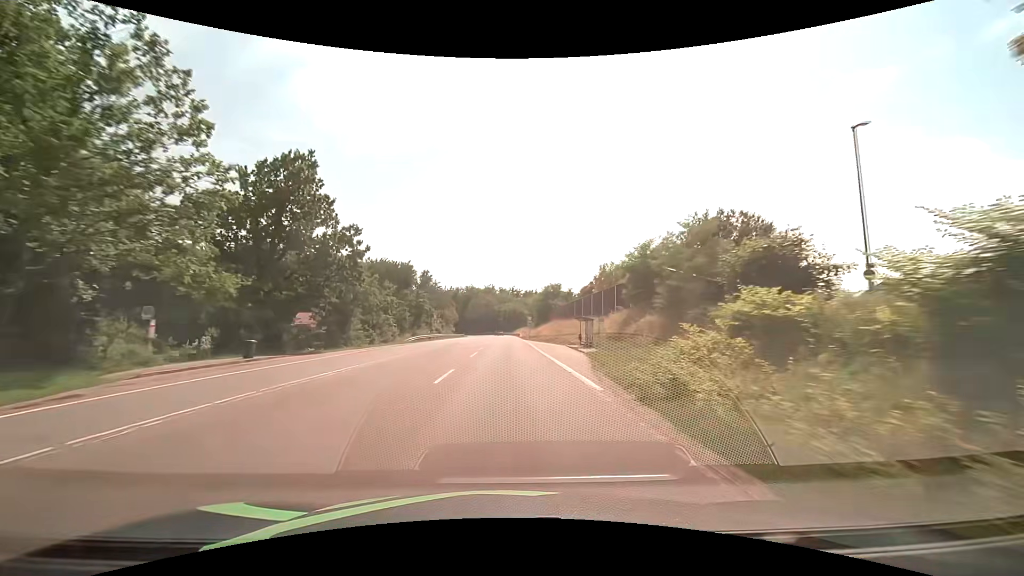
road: secondary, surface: asphalt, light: Day
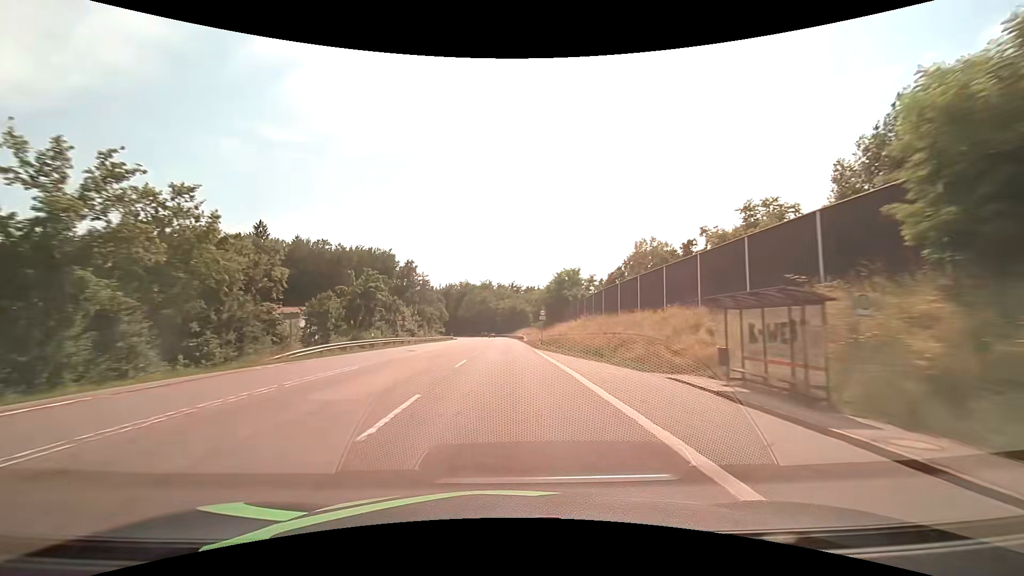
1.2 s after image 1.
(+0.1, +29.9) m; 0°
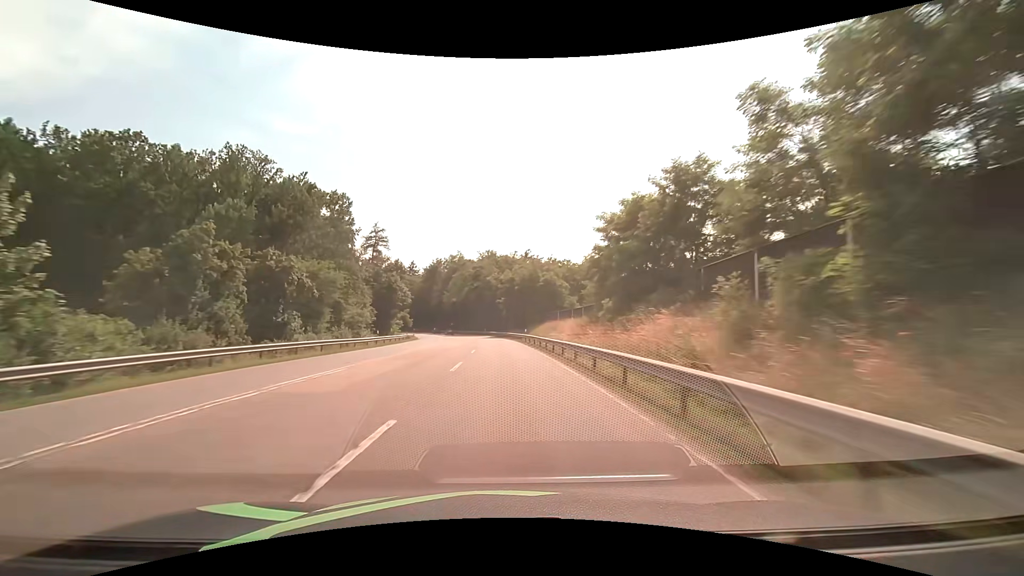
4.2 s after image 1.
(-0.4, +75.6) m; -1°
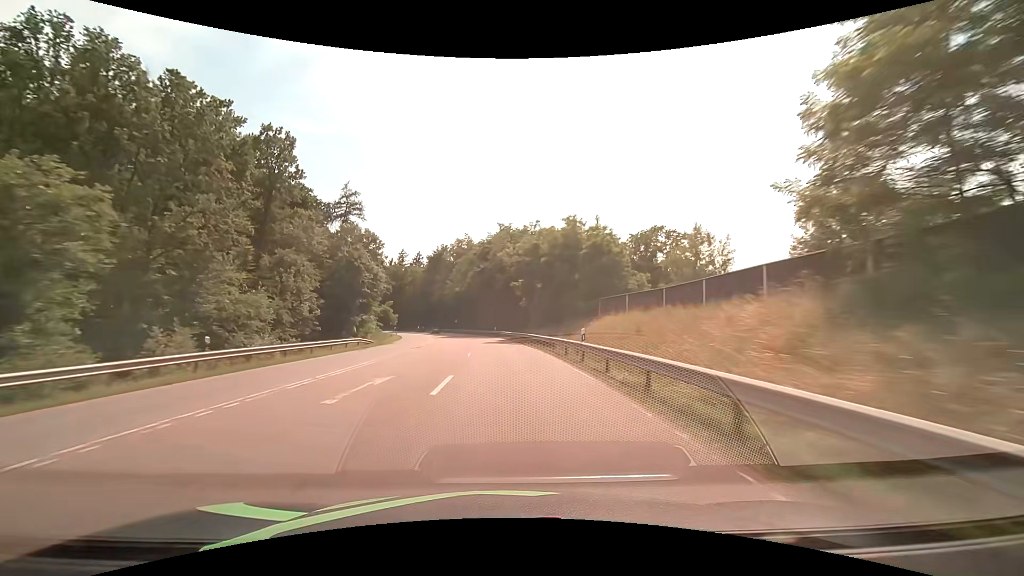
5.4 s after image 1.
(-0.4, +29.4) m; -2°
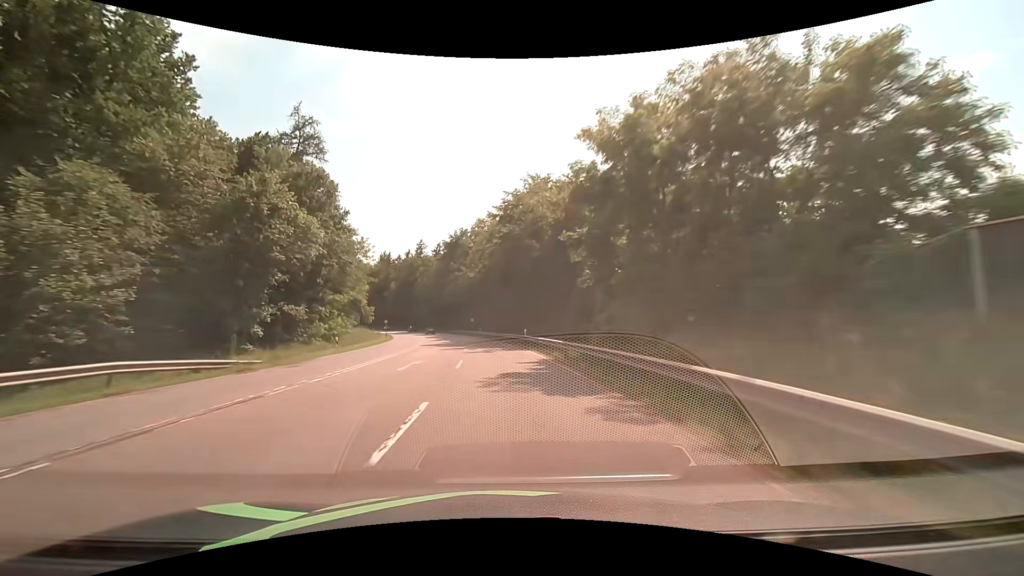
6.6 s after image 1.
(-0.8, +29.0) m; -3°
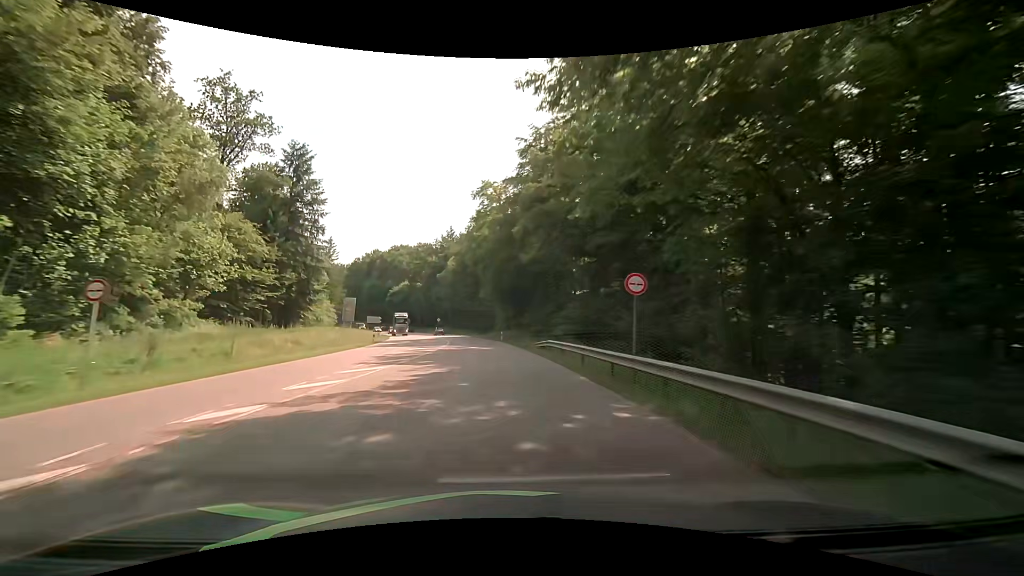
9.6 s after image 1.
(-6.7, +71.1) m; -10°
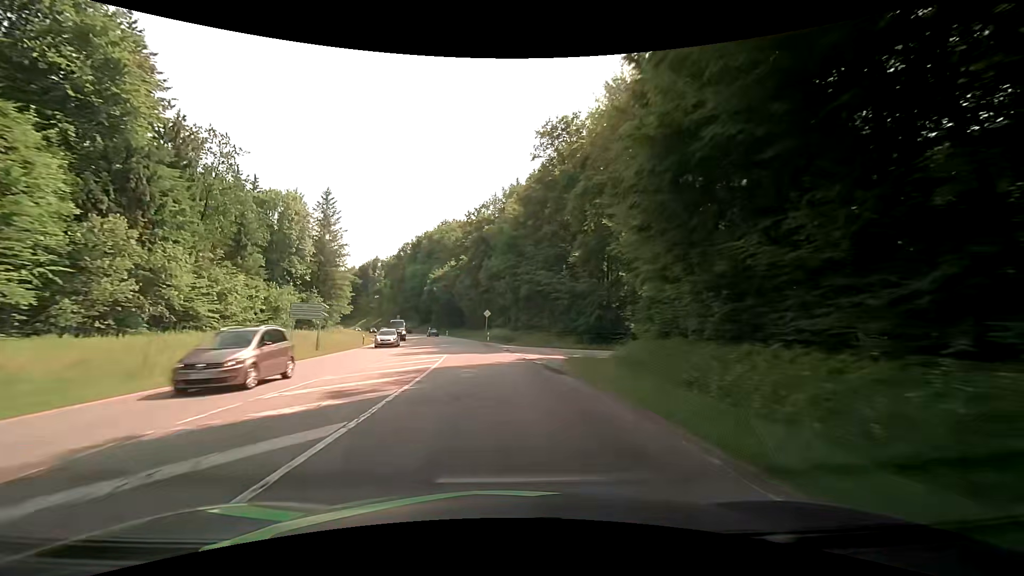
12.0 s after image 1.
(-4.8, +56.7) m; -10°
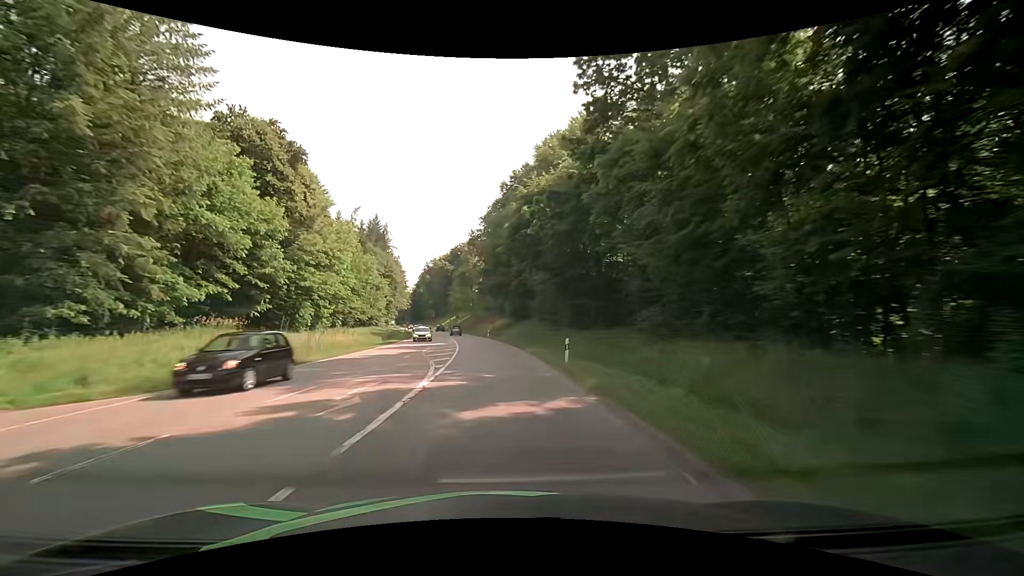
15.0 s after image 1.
(-7.9, +70.6) m; -13°
(0, +10) (0, +20) (-1, +30) (-2, +40) (-3, +50) (-4, +60) (-6, +70) (-7, +80) (-9, +89) (-11, +99) m
